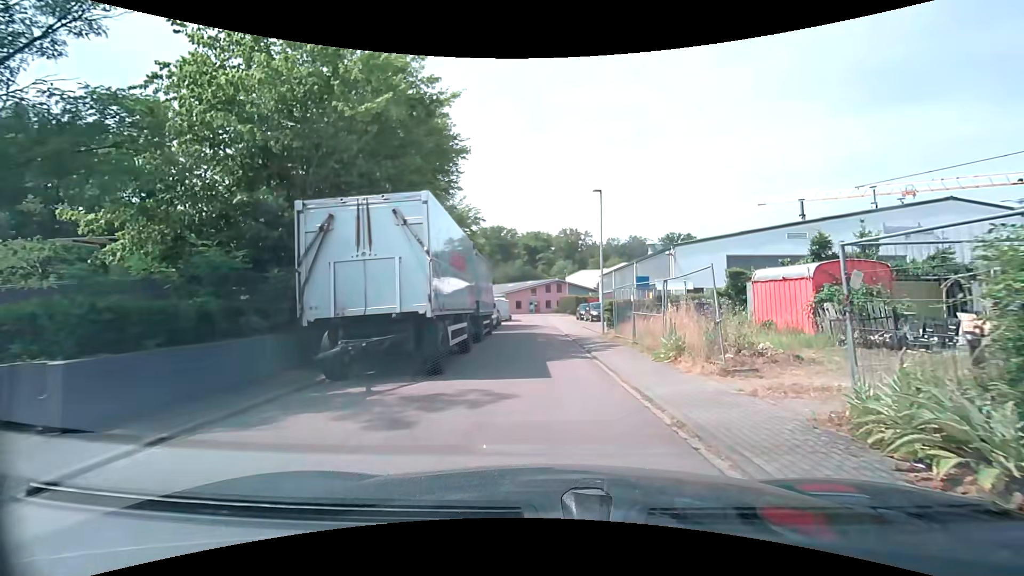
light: Day
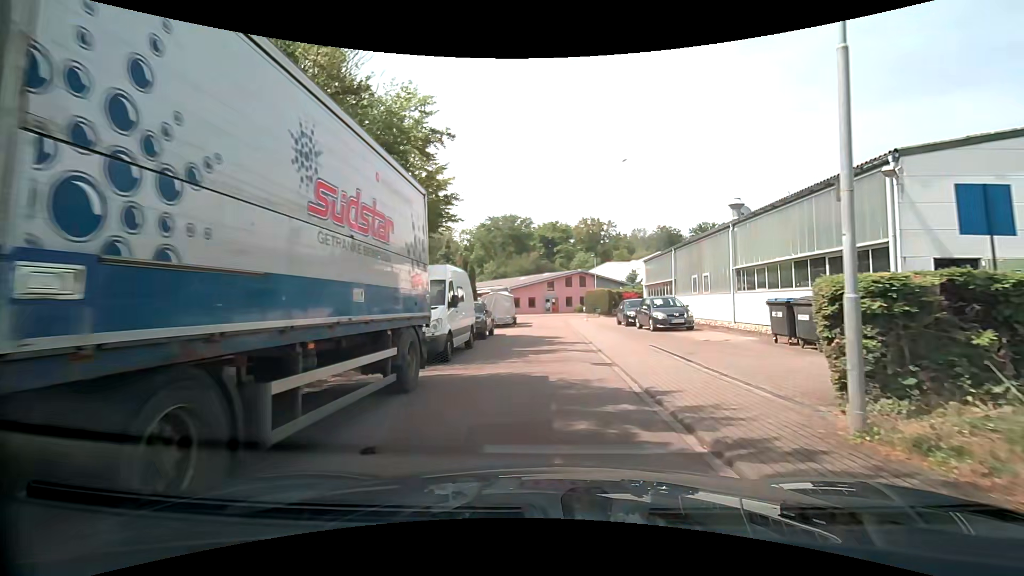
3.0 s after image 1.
(-0.1, +17.1) m; -1°
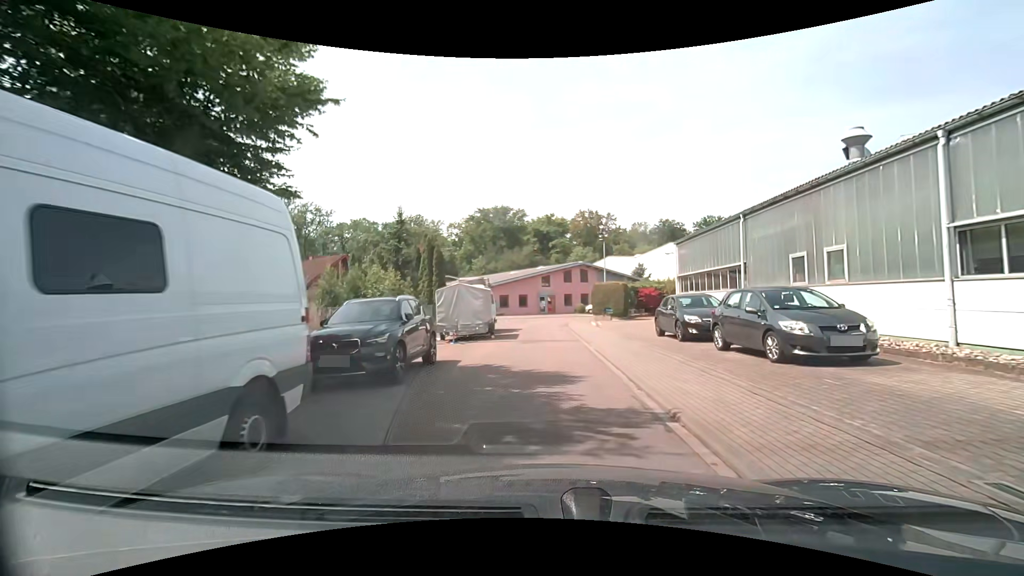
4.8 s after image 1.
(-0.1, +12.0) m; 0°
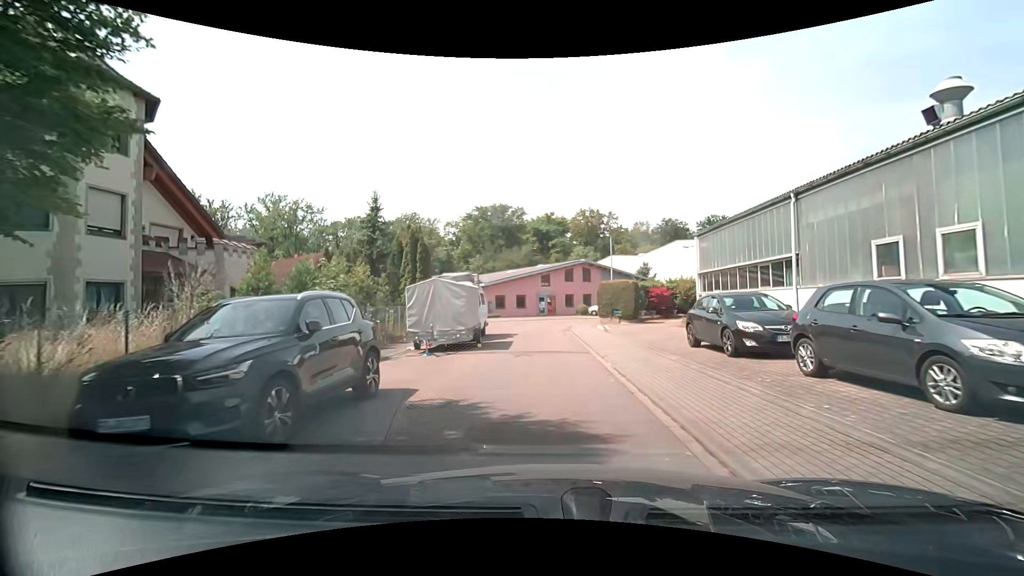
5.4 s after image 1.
(-0.1, +4.2) m; -2°
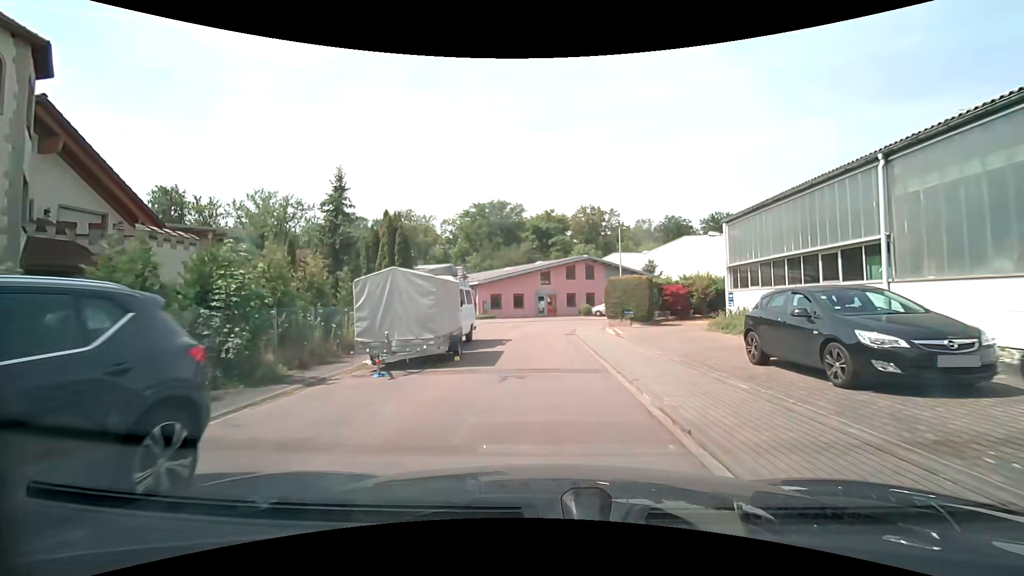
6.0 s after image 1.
(+0.1, +4.2) m; +2°
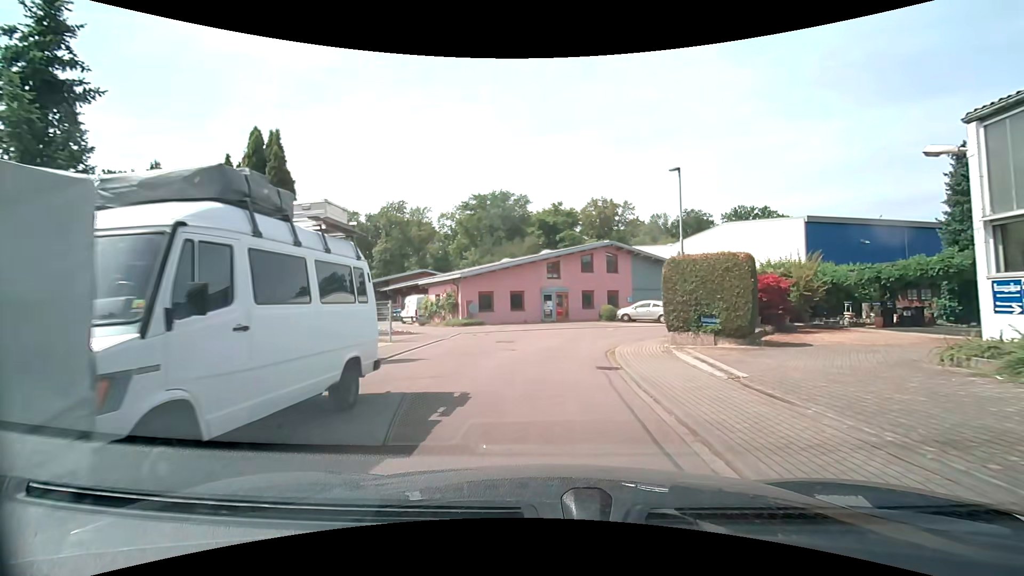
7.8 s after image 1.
(-0.3, +12.3) m; -2°
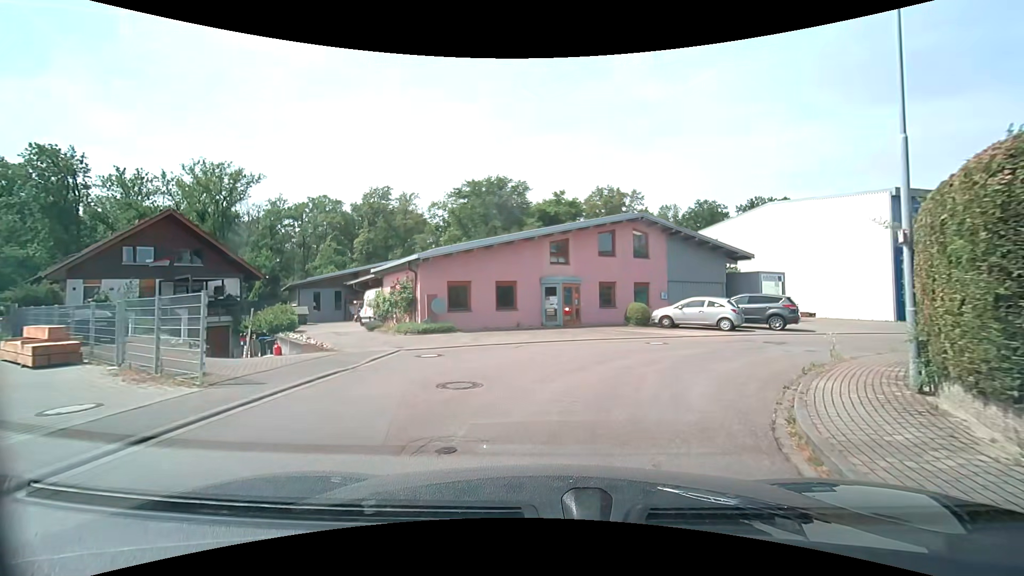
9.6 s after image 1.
(-0.1, +10.9) m; -1°
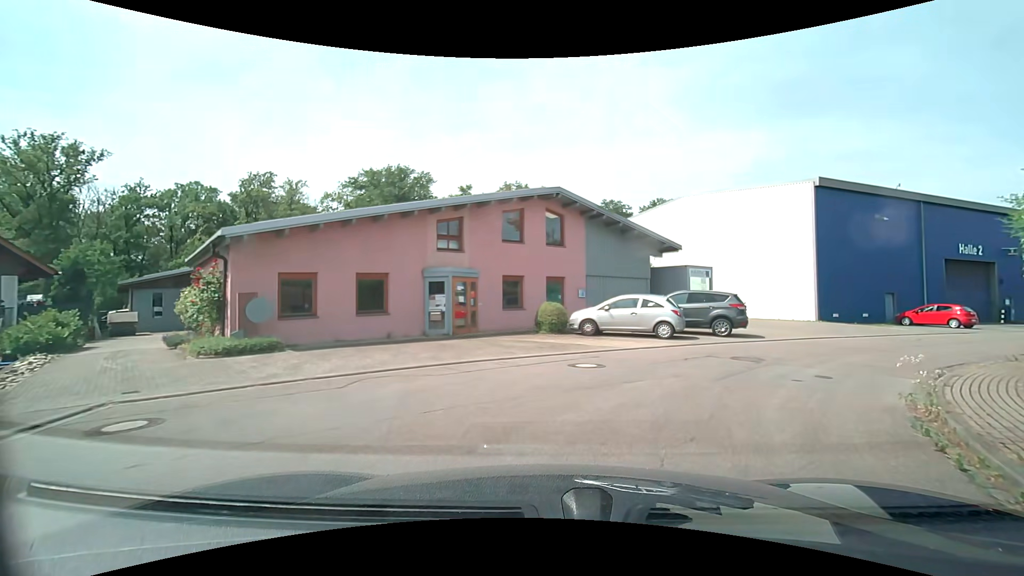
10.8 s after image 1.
(+0.5, +6.5) m; +10°
